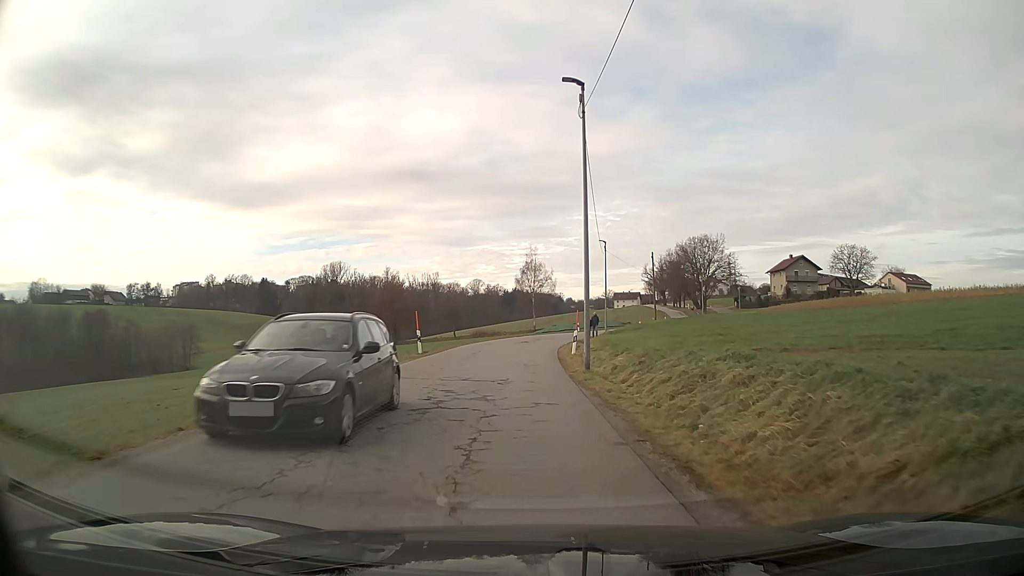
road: unclassified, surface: asphalt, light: Day
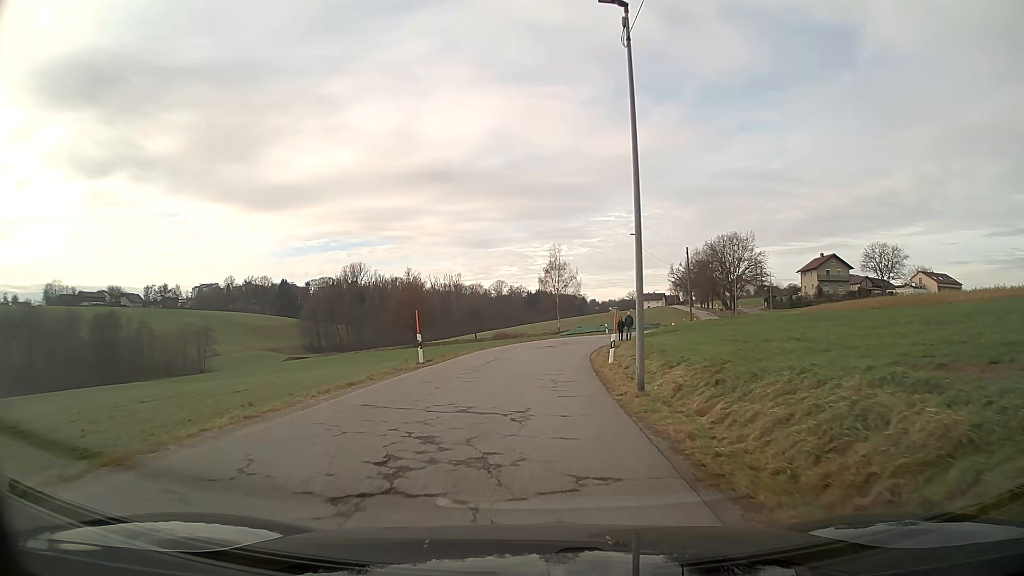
(-0.1, +5.1) m; -2°
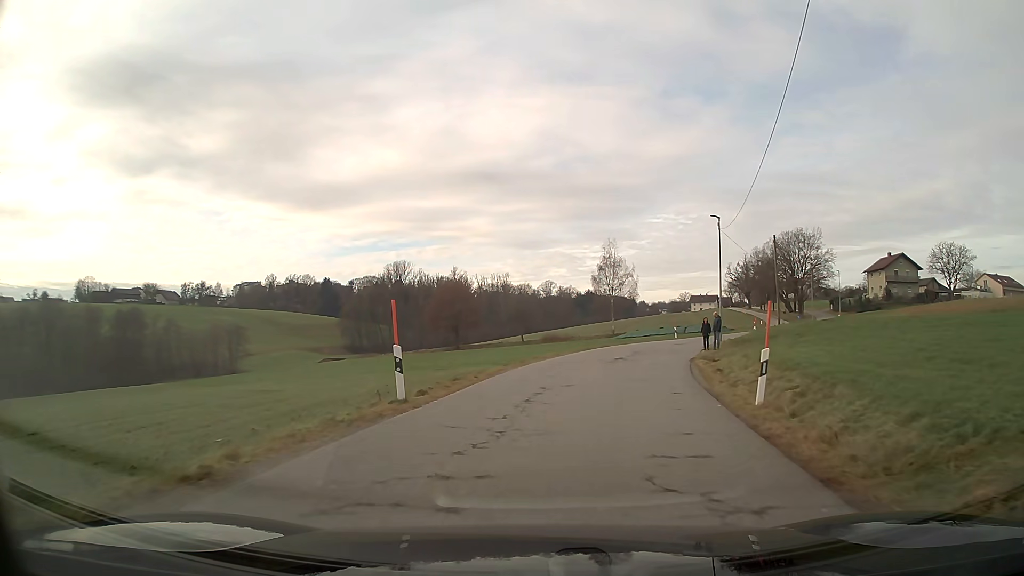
(-0.3, +10.4) m; -2°
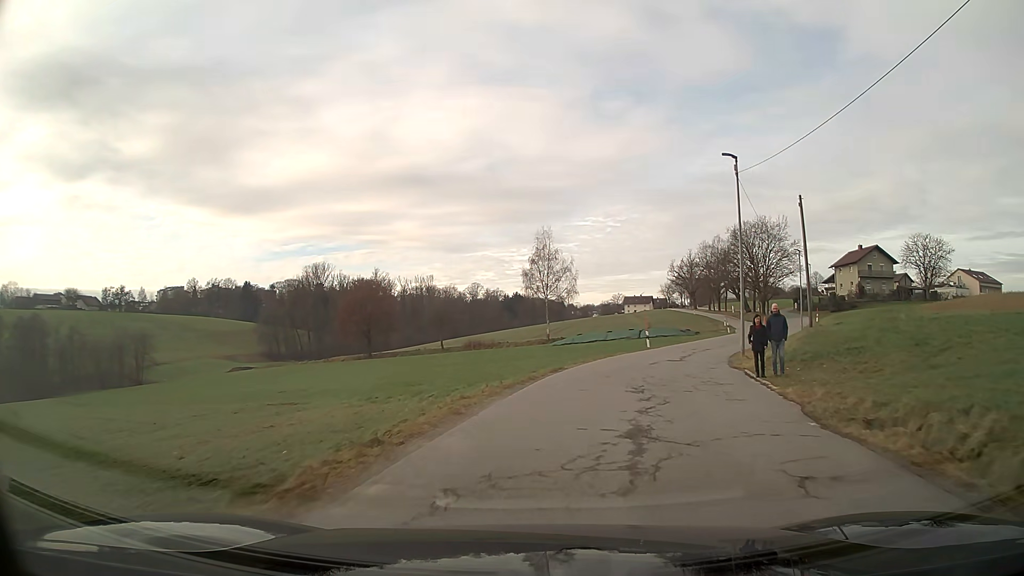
(+1.0, +16.7) m; +7°
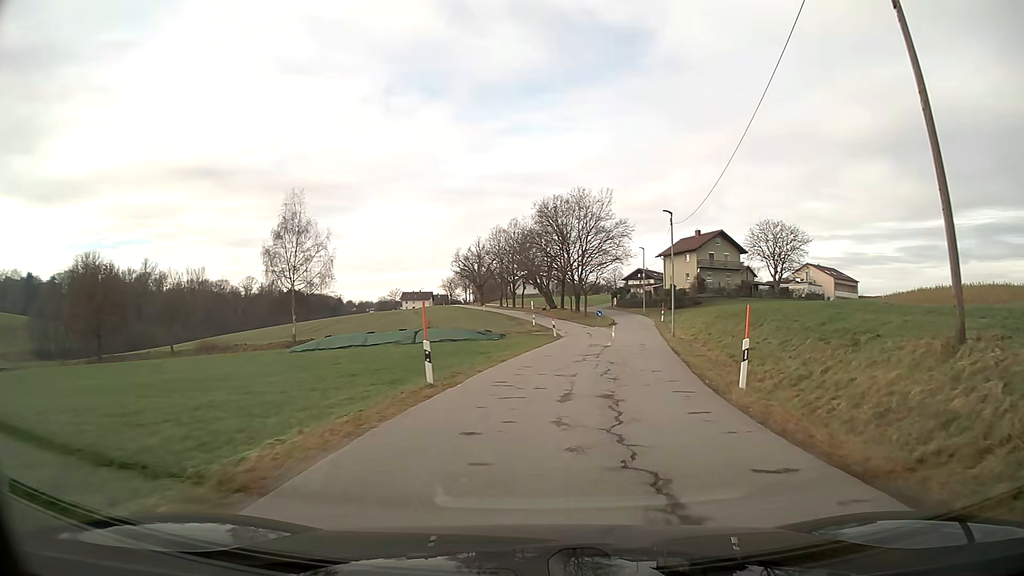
(+3.7, +23.6) m; +19°
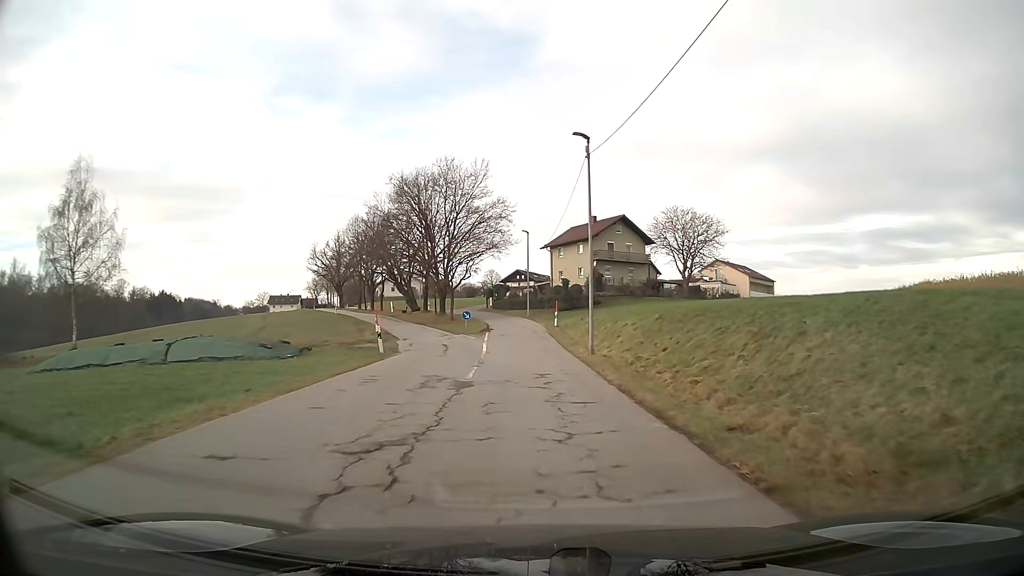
(+1.8, +18.6) m; +9°
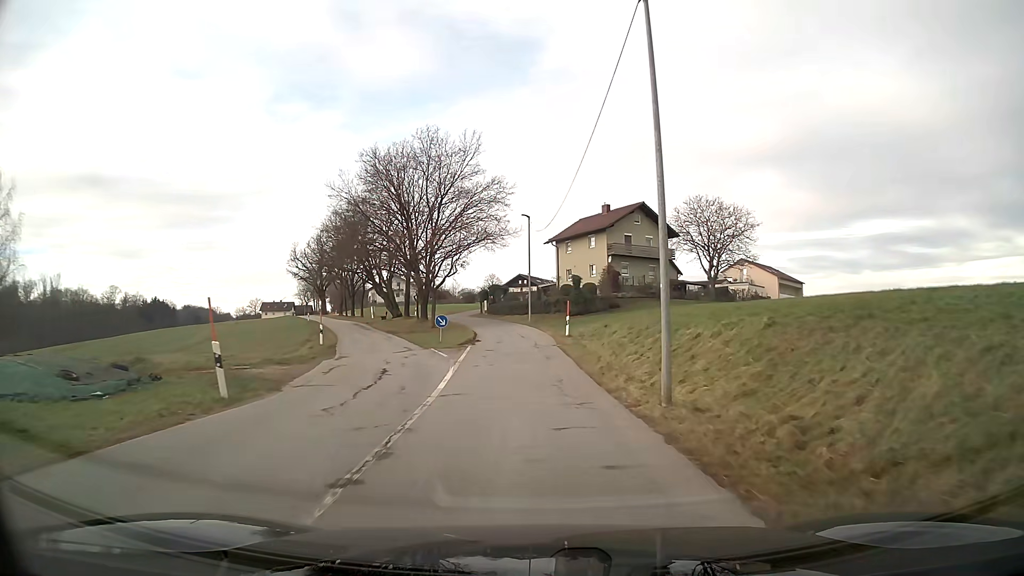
(-0.1, +13.2) m; -1°
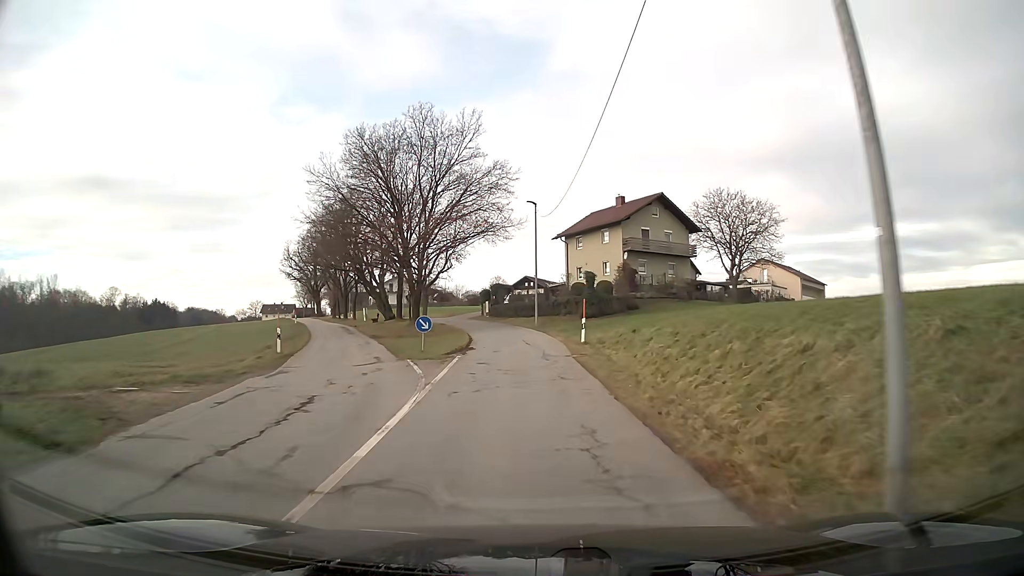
(0.0, +6.8) m; -1°
